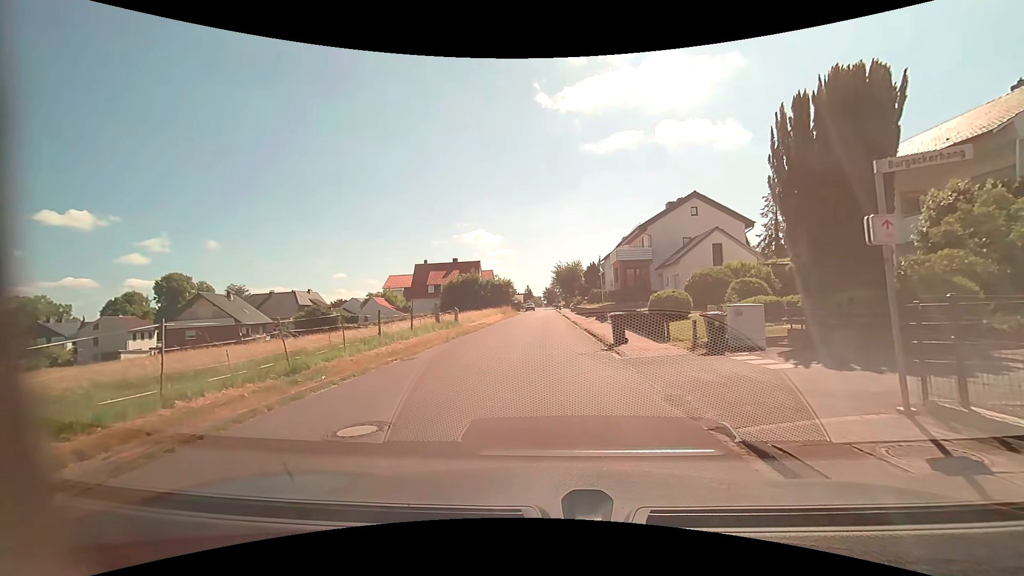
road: residential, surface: asphalt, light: Day
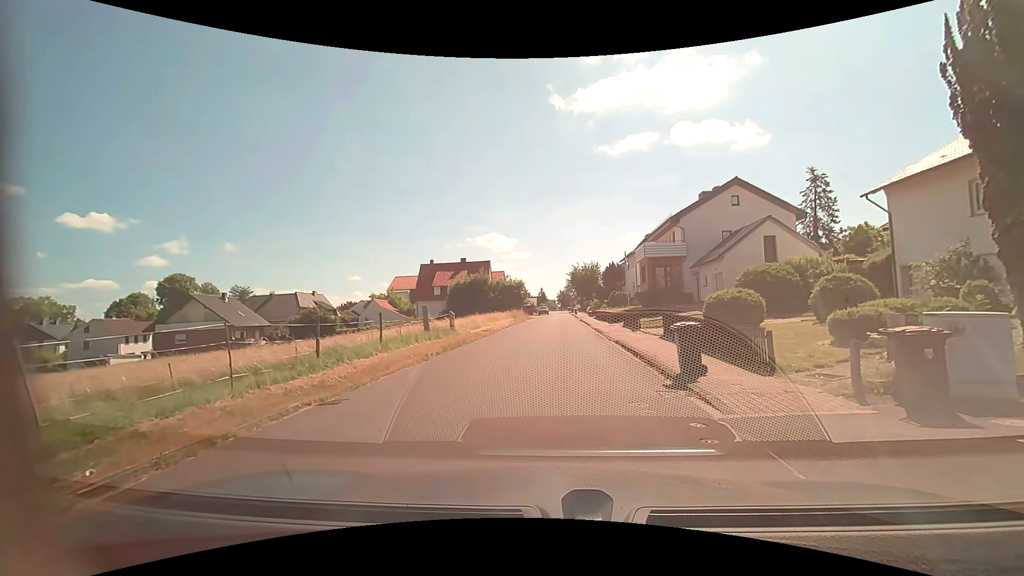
(-0.2, +6.0) m; -1°
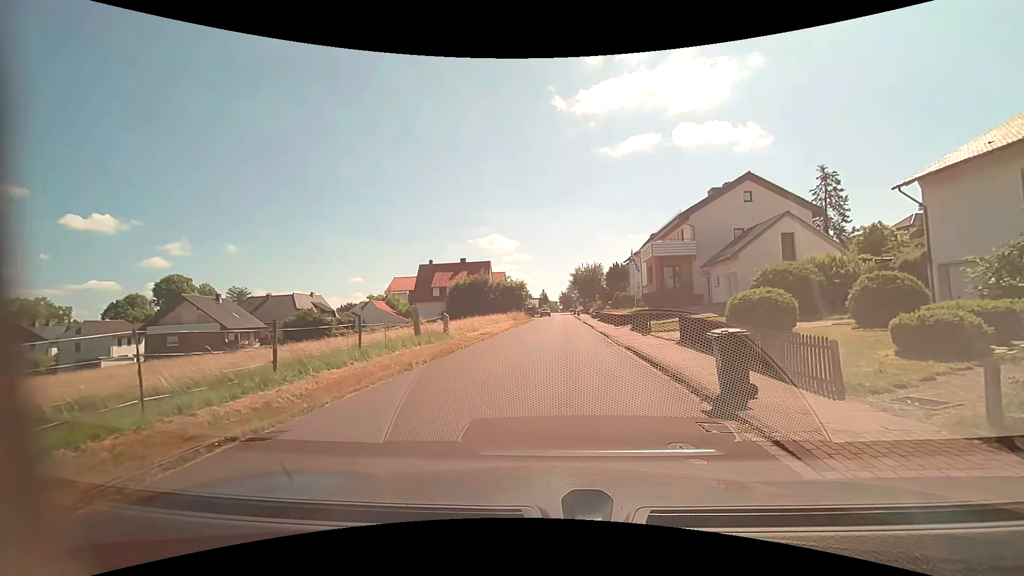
(0.0, +2.0) m; -1°
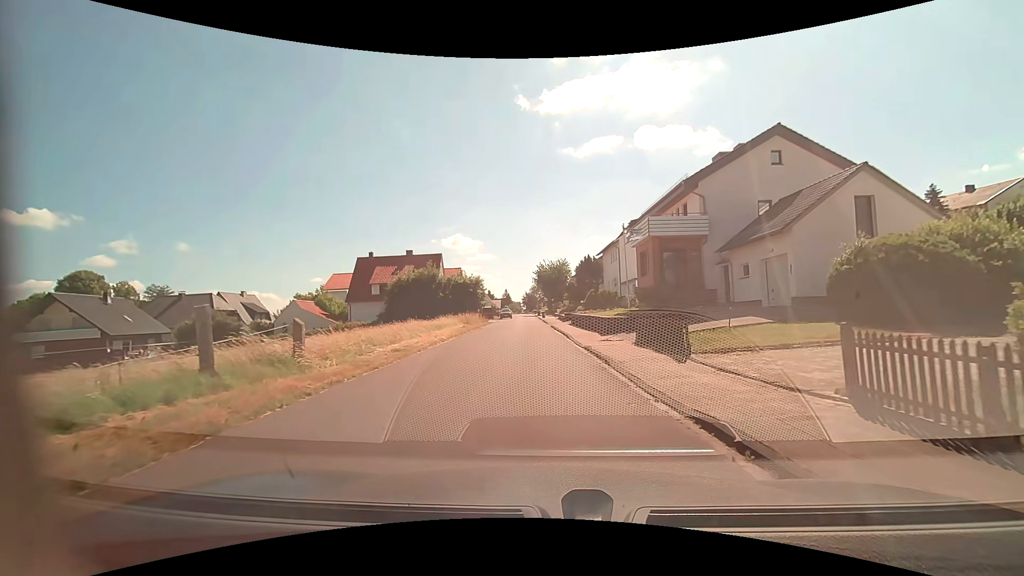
(+0.3, +11.3) m; +4°
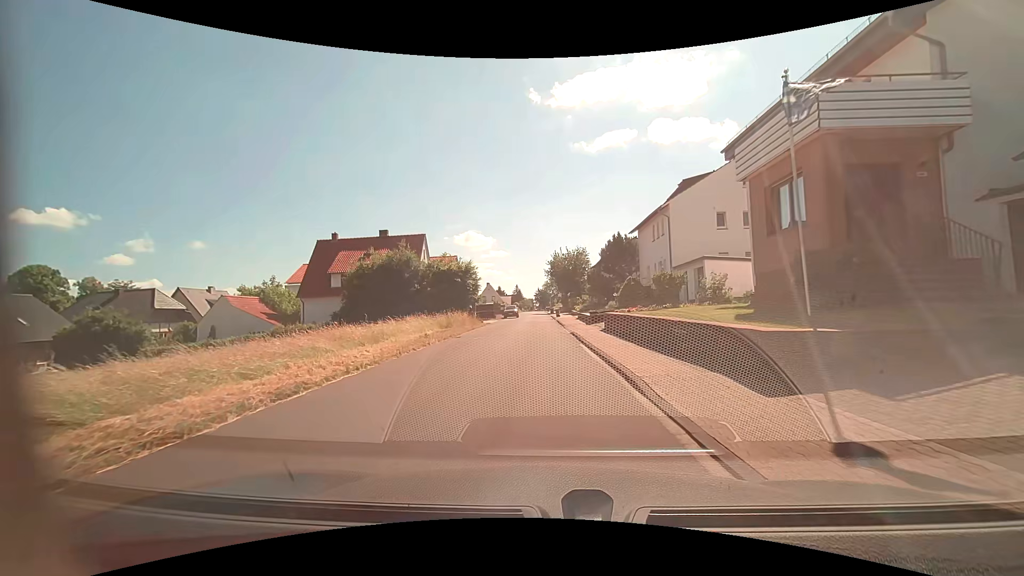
(-0.2, +15.4) m; -2°
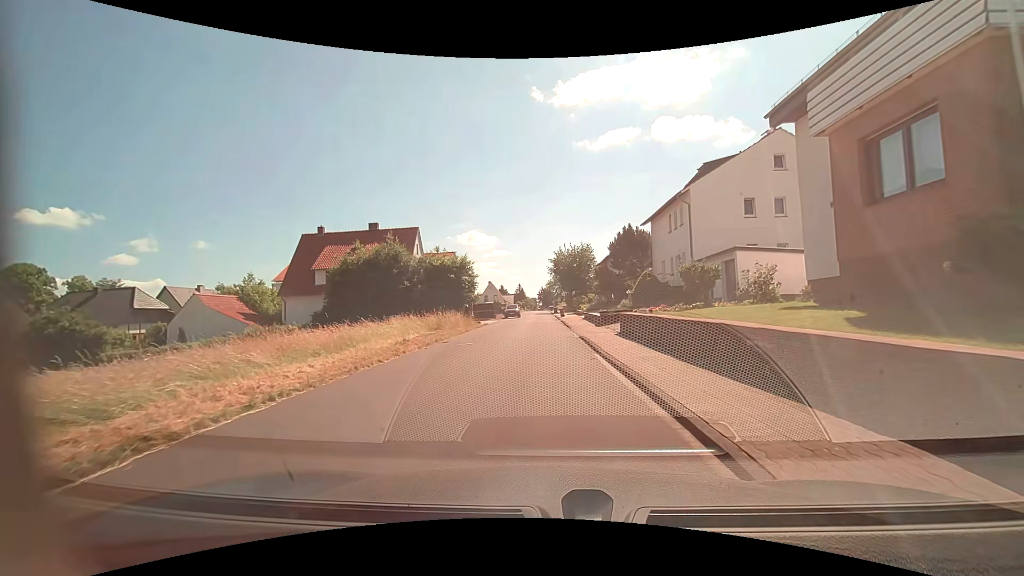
(0.0, +4.0) m; -1°
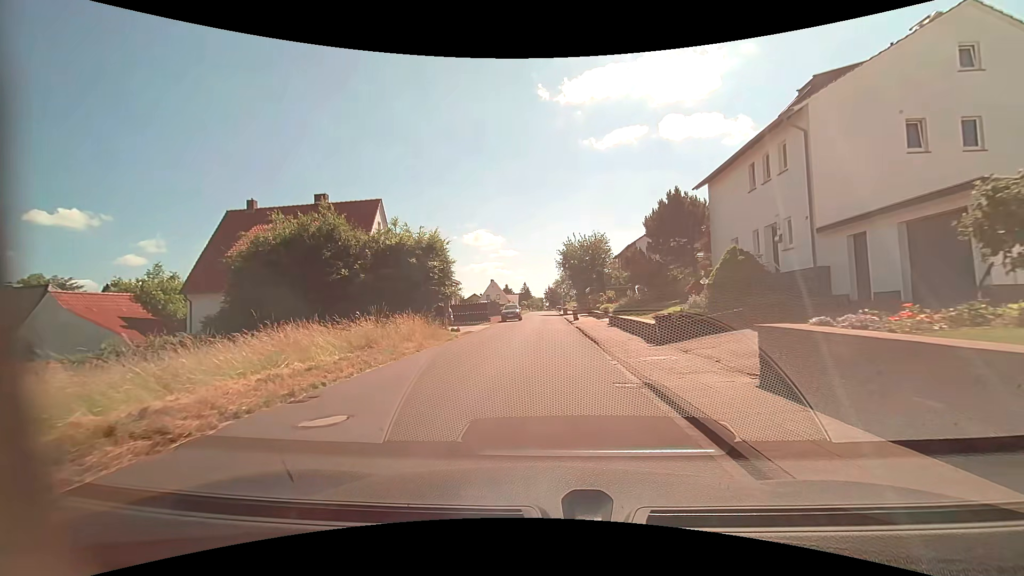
(0.0, +12.6) m; -1°
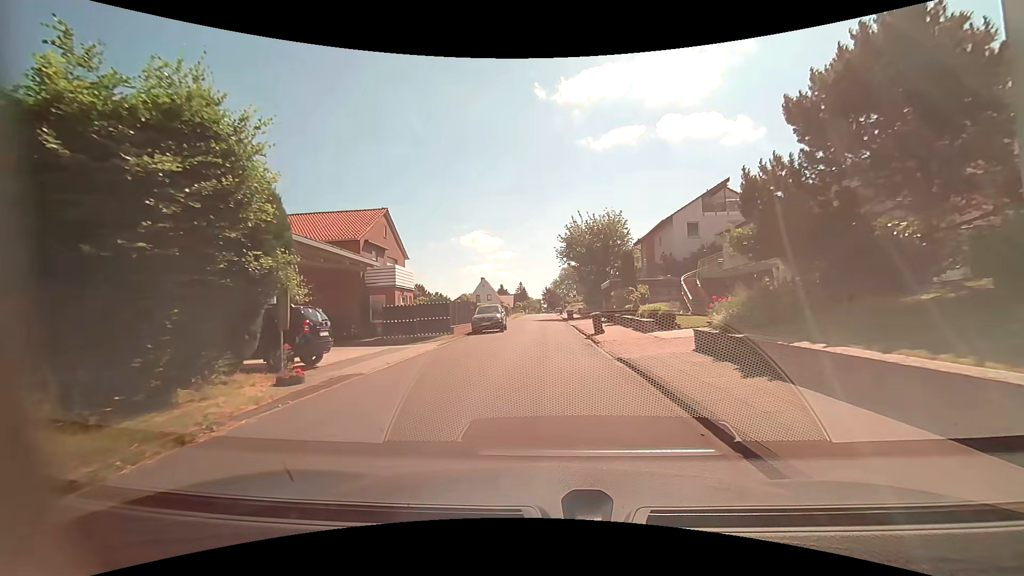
(0.0, +17.9) m; +1°
(0, +10) (0, +20) (0, +30) (0, +40) (0, +50) (0, +60) (0, +70) (0, +80) (0, +90) (0, +100) m
